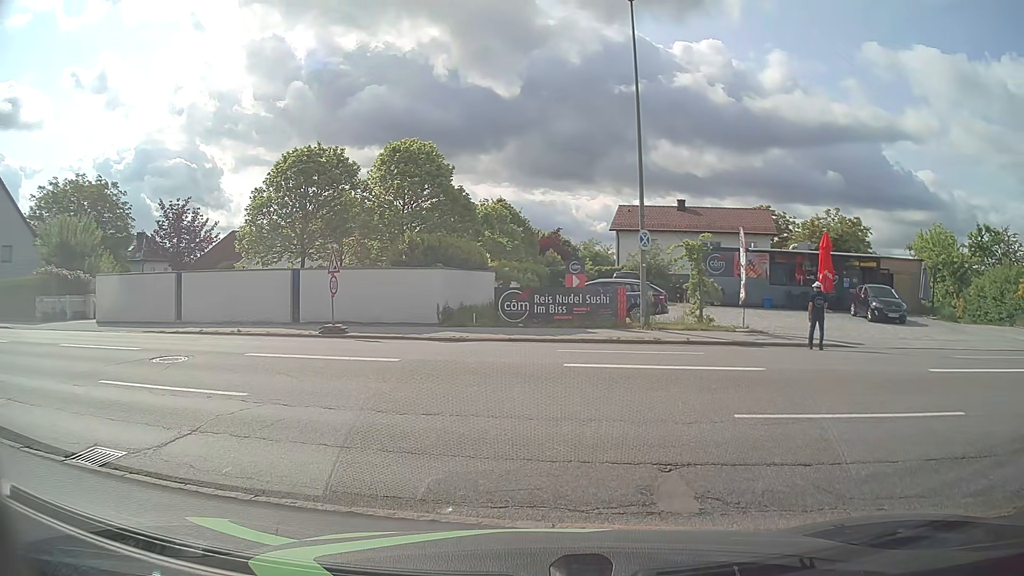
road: service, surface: paving_stones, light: Day
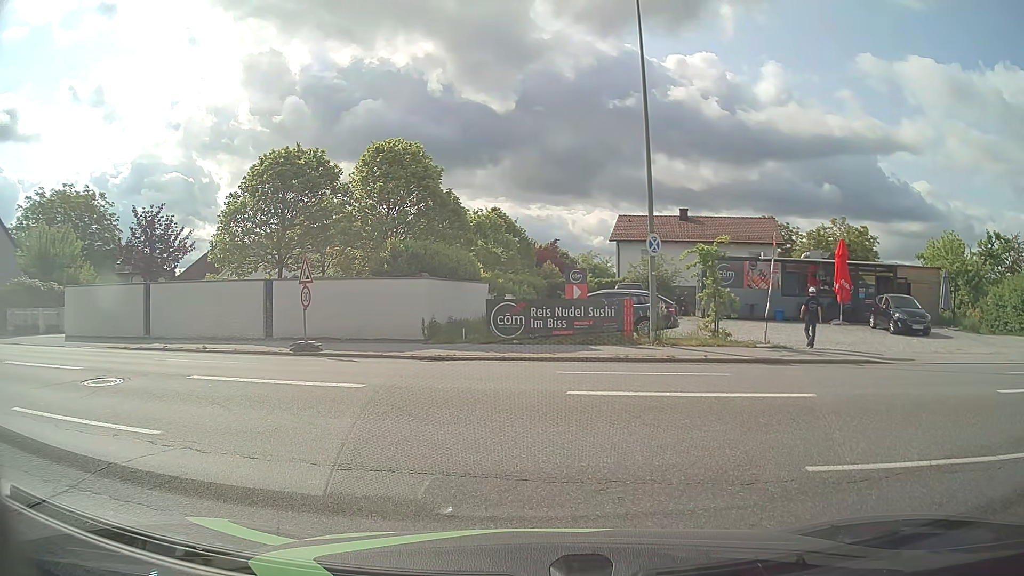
(0.0, +2.1) m; 0°
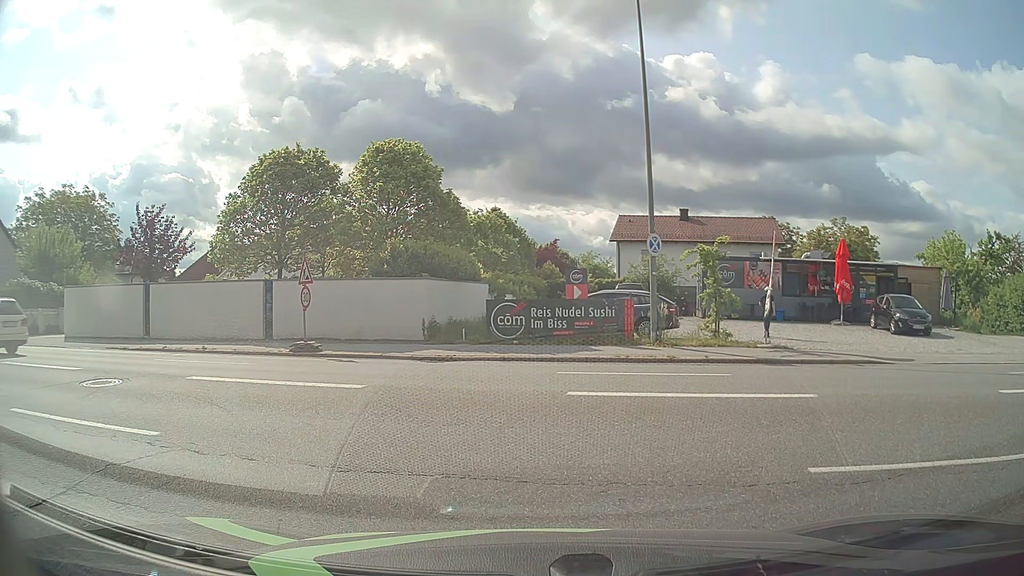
(0.0, +0.1) m; 0°
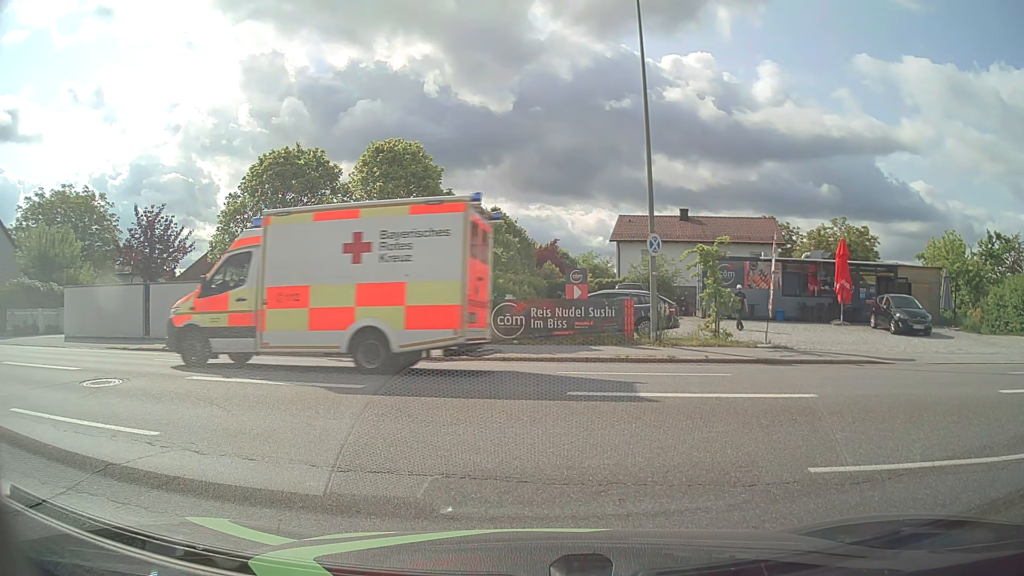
(0.0, 0.0) m; 0°
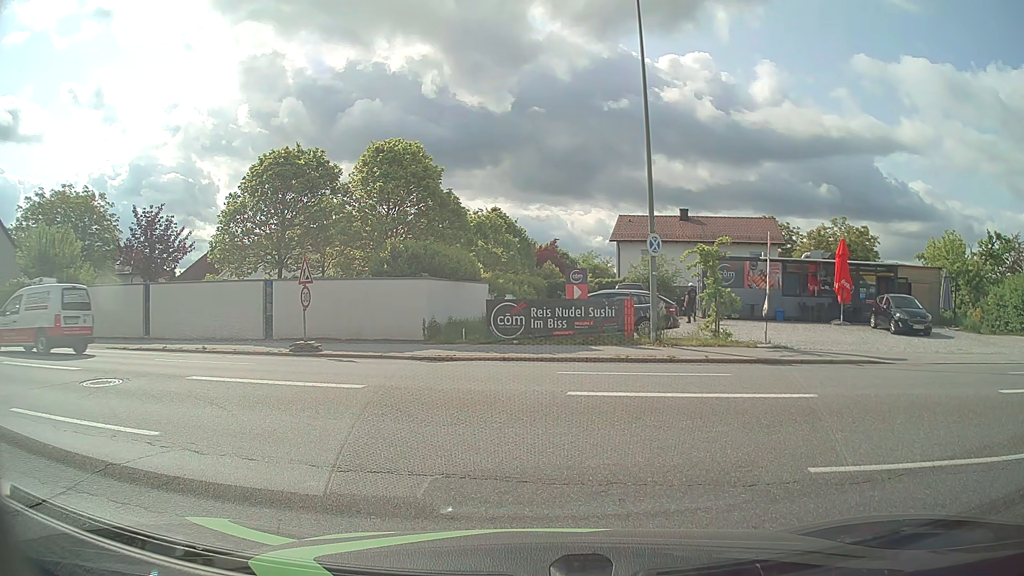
(0.0, 0.0) m; 0°
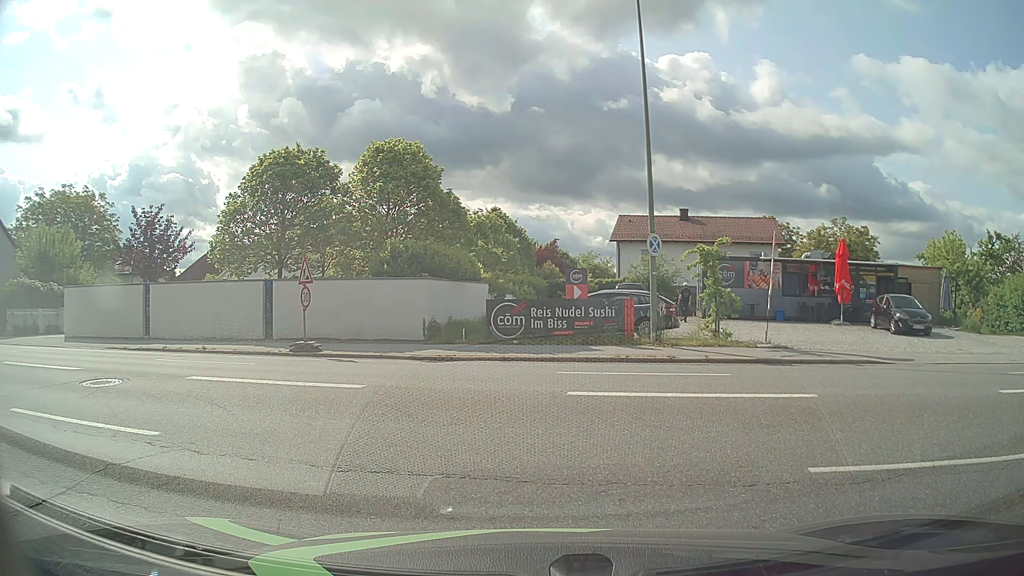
(0.0, 0.0) m; 0°
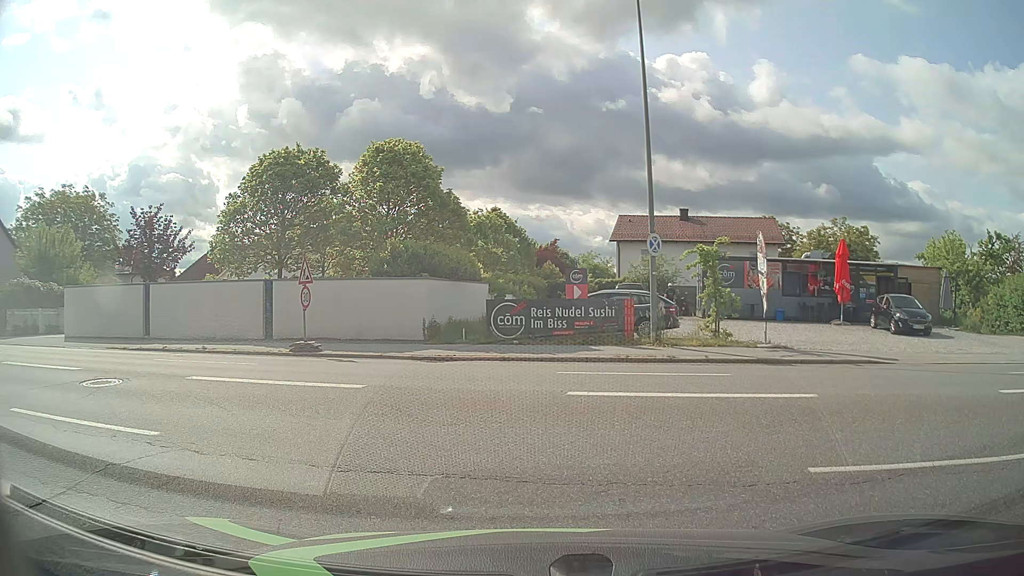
(0.0, 0.0) m; 0°
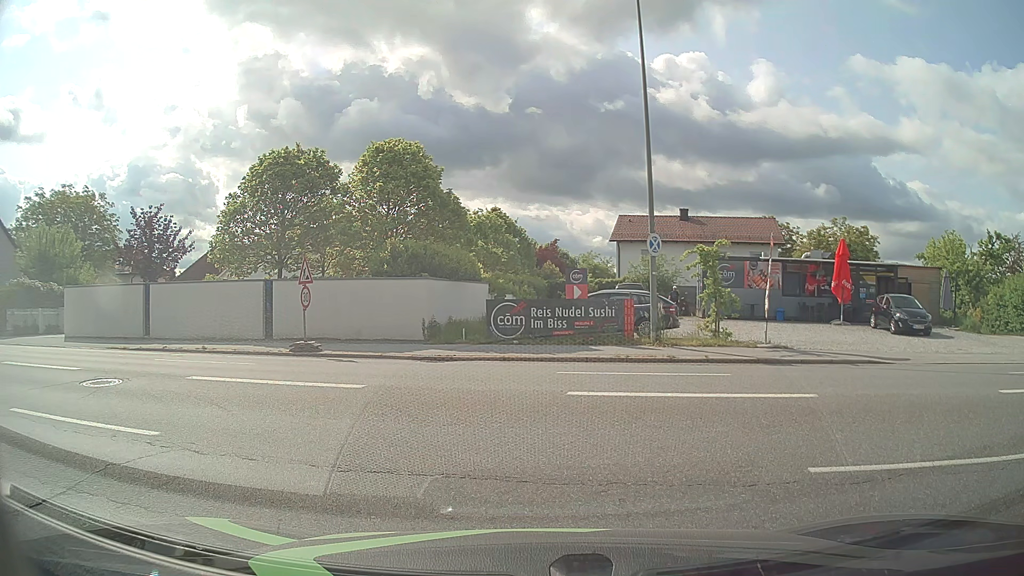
(0.0, 0.0) m; 0°
